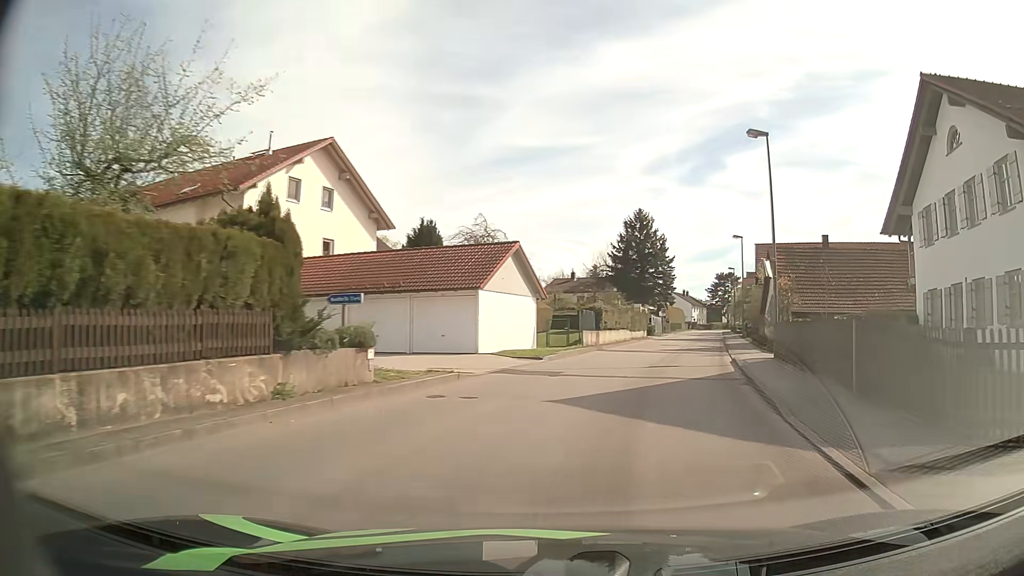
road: unclassified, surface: asphalt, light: Day
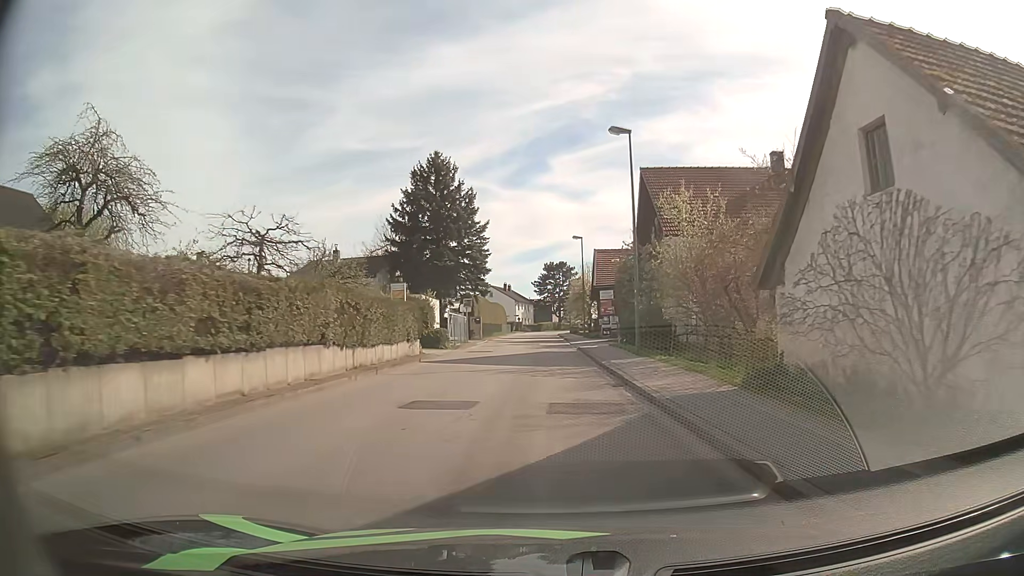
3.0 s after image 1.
(+6.2, +30.1) m; +16°
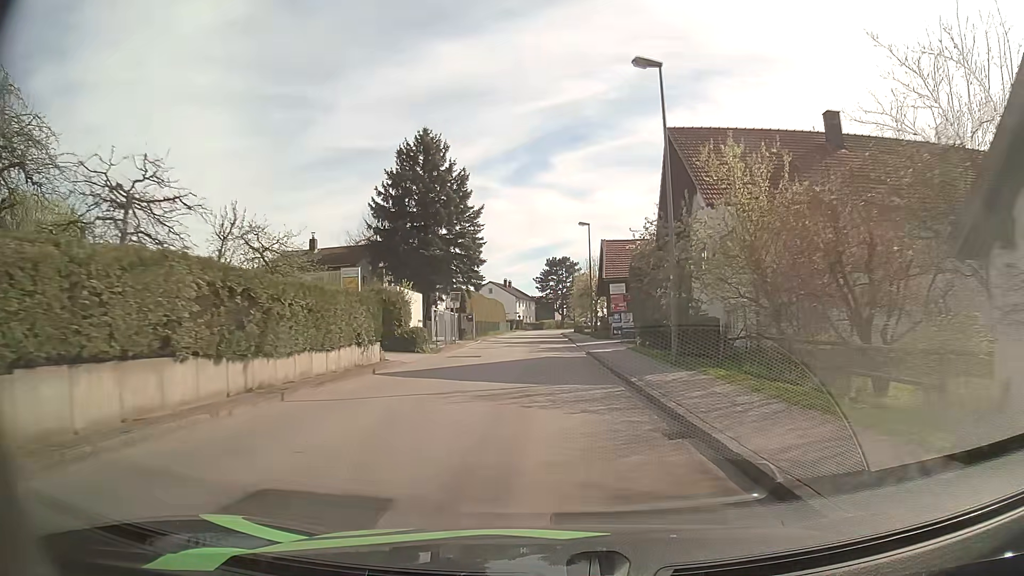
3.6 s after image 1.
(-0.1, +6.6) m; -1°
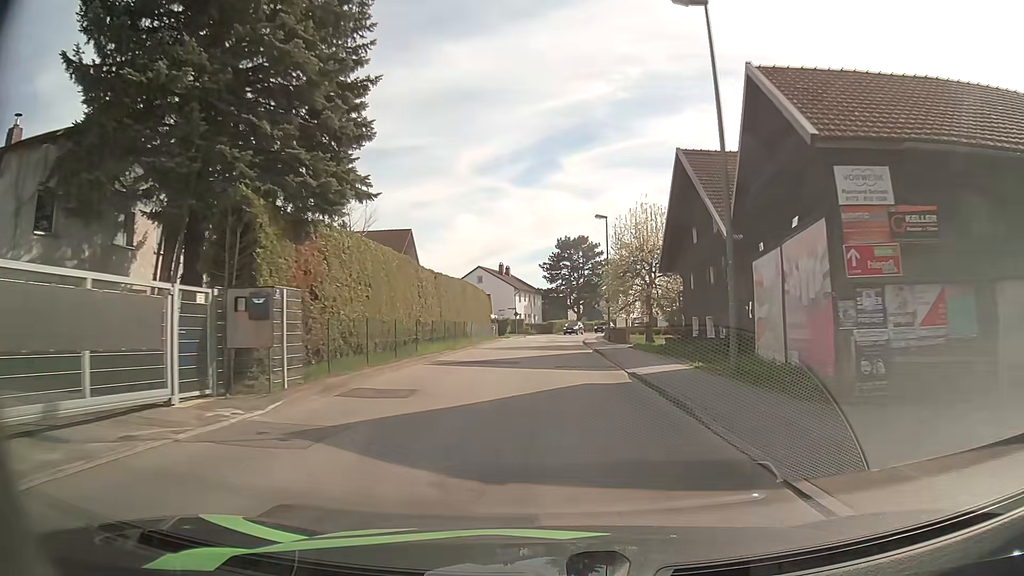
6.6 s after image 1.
(-0.4, +34.9) m; -1°
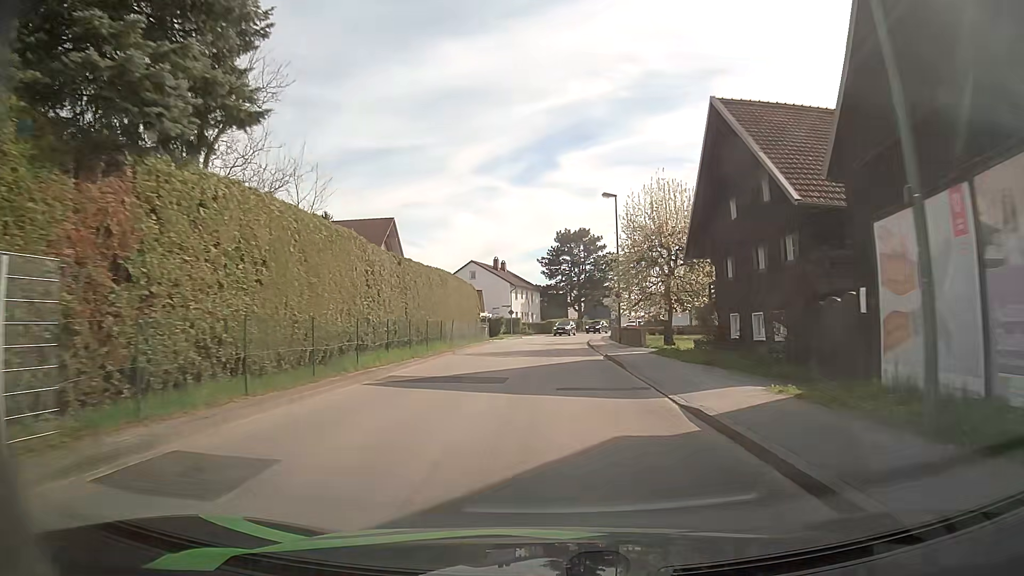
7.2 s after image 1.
(0.0, +7.1) m; 0°
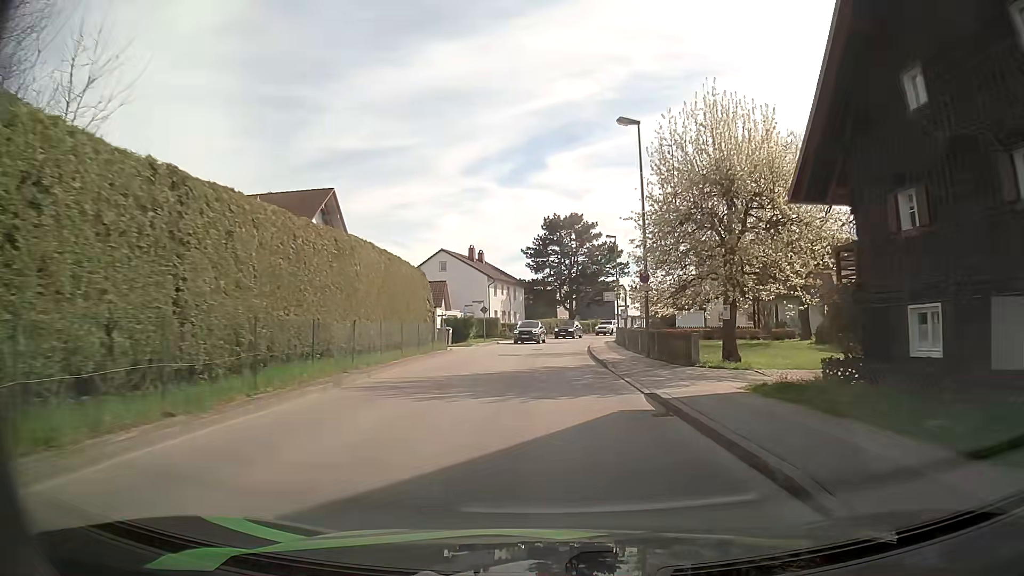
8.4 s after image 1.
(+0.1, +14.2) m; +1°
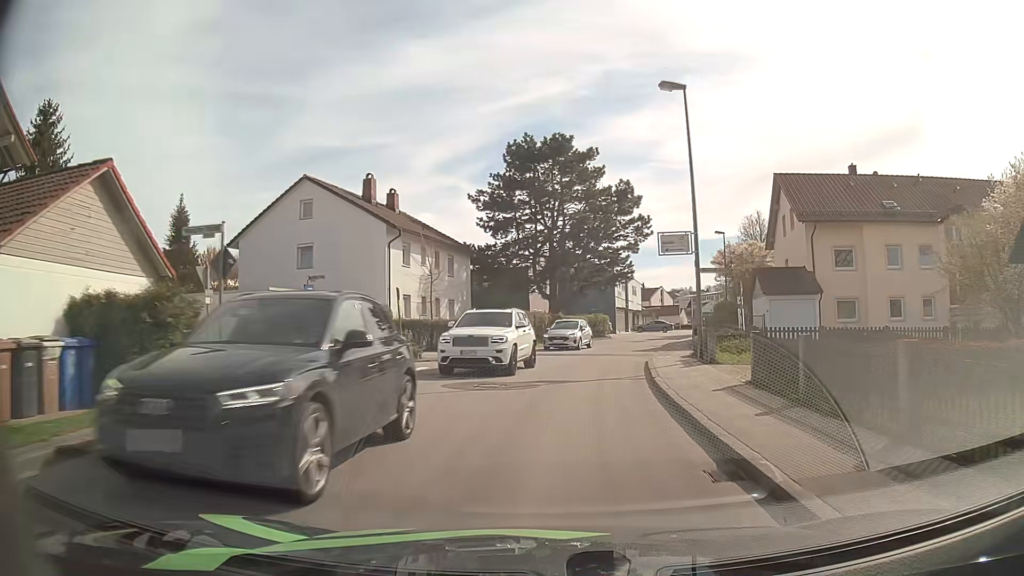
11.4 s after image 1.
(+0.2, +34.7) m; +2°
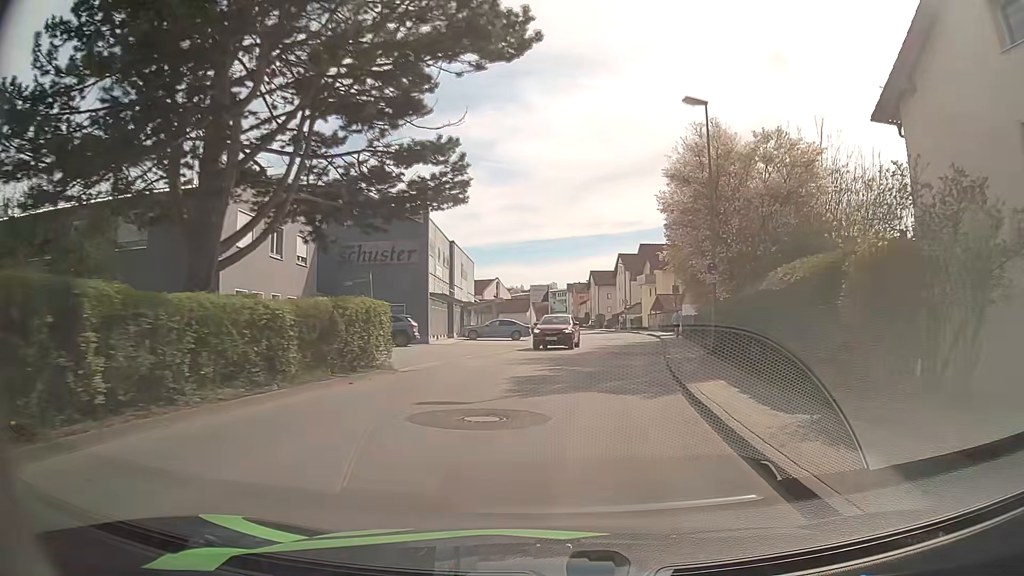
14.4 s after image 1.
(+3.9, +34.5) m; +14°
(0, +10) (+1, +20) (+3, +30) (+4, +40) (+6, +50) (+7, +60) (+7, +70) (+7, +80) (+6, +90) (+6, +100) m
